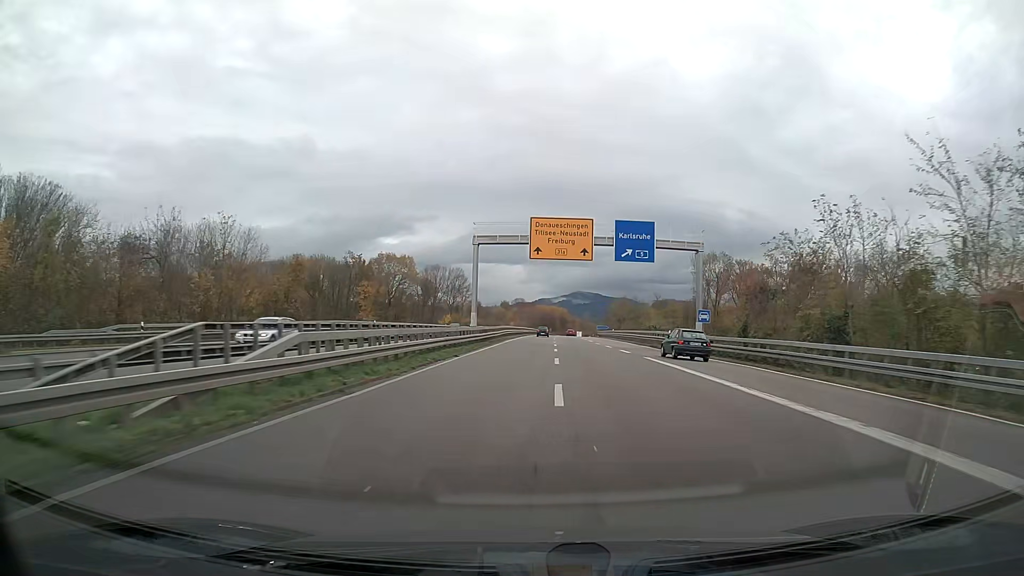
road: trunk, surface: asphalt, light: Day
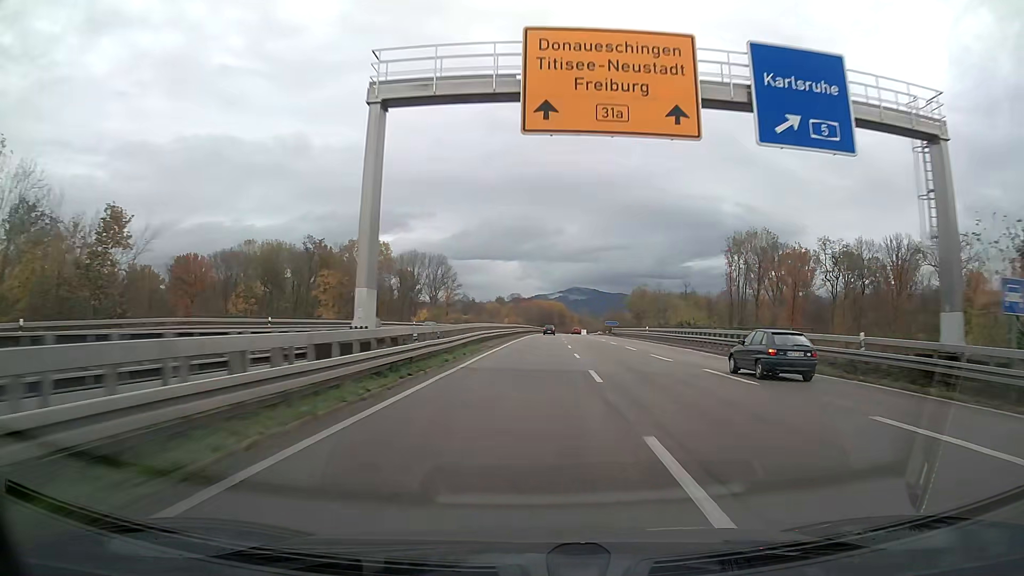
(+0.1, +30.6) m; +1°
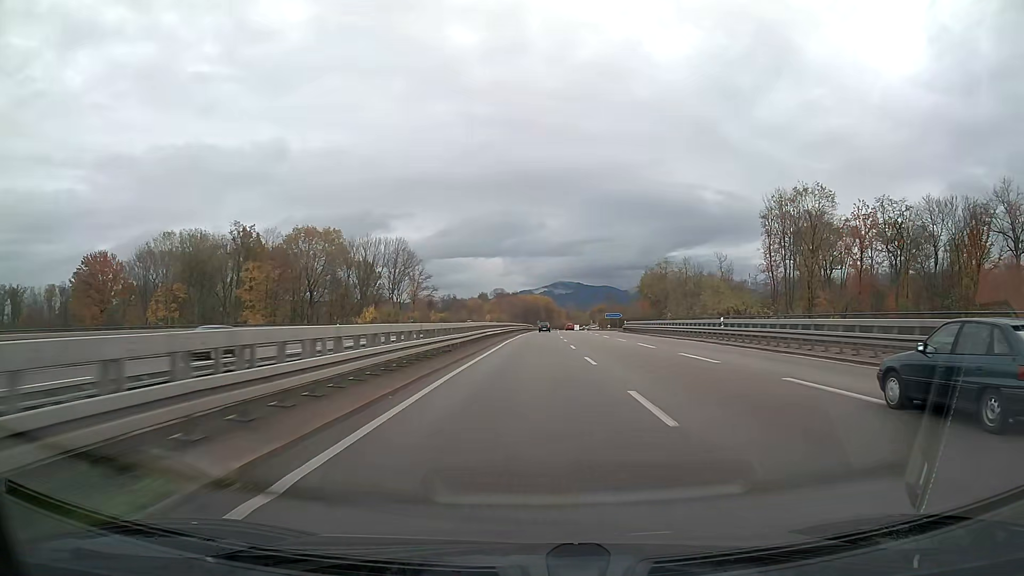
(+0.3, +30.9) m; +1°
